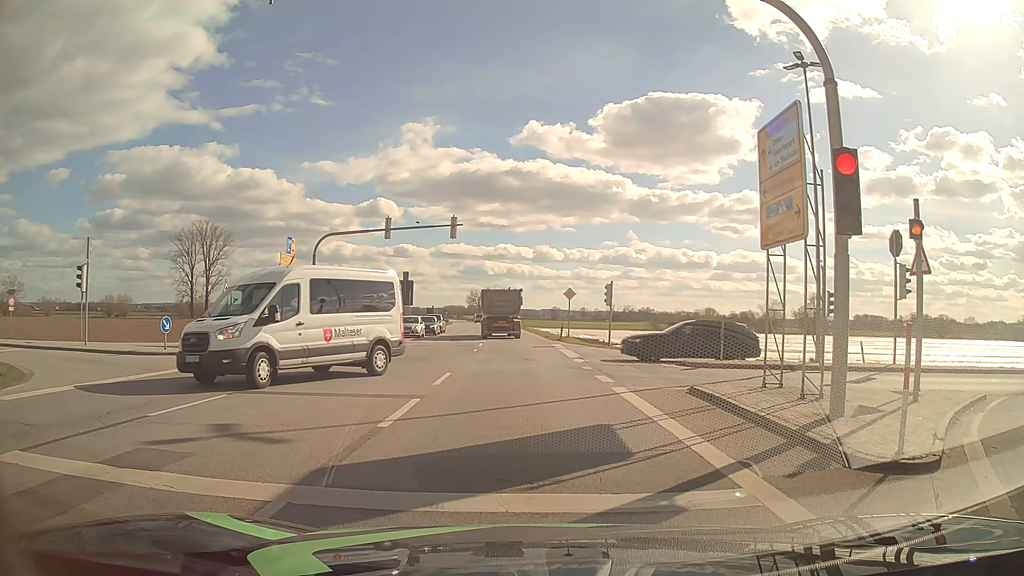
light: Day
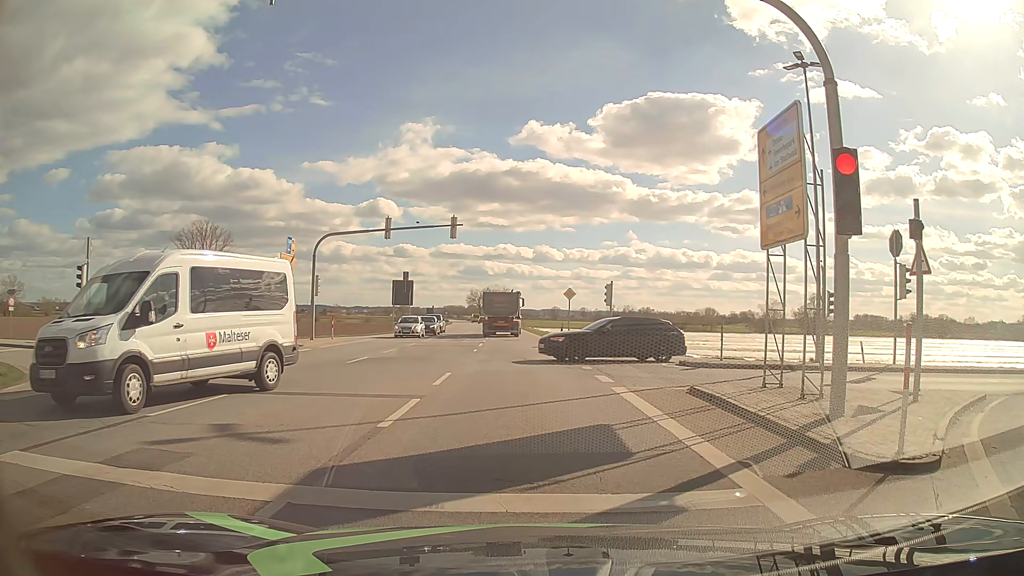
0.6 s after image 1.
(0.0, 0.0) m; 0°
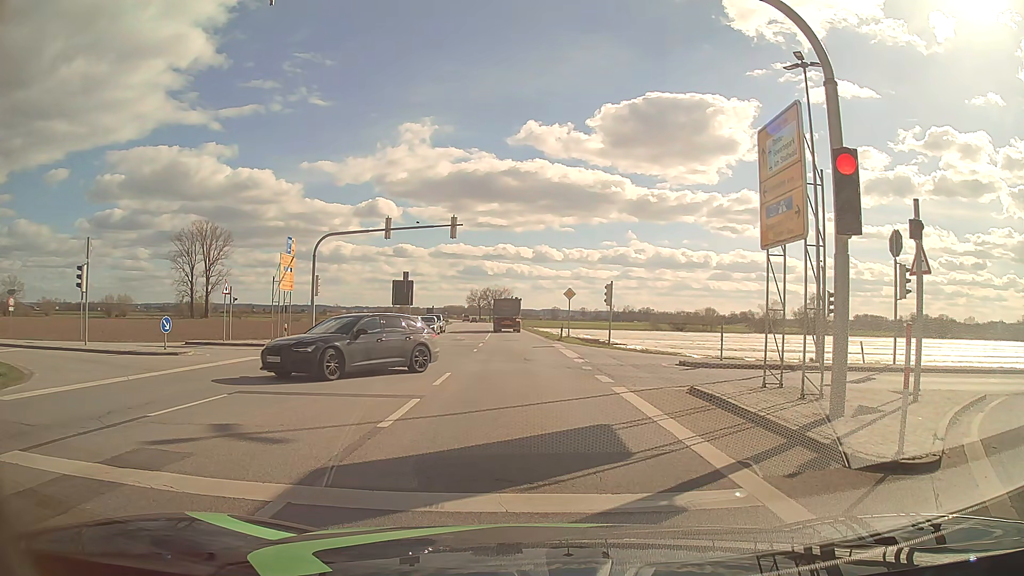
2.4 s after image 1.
(0.0, 0.0) m; 0°
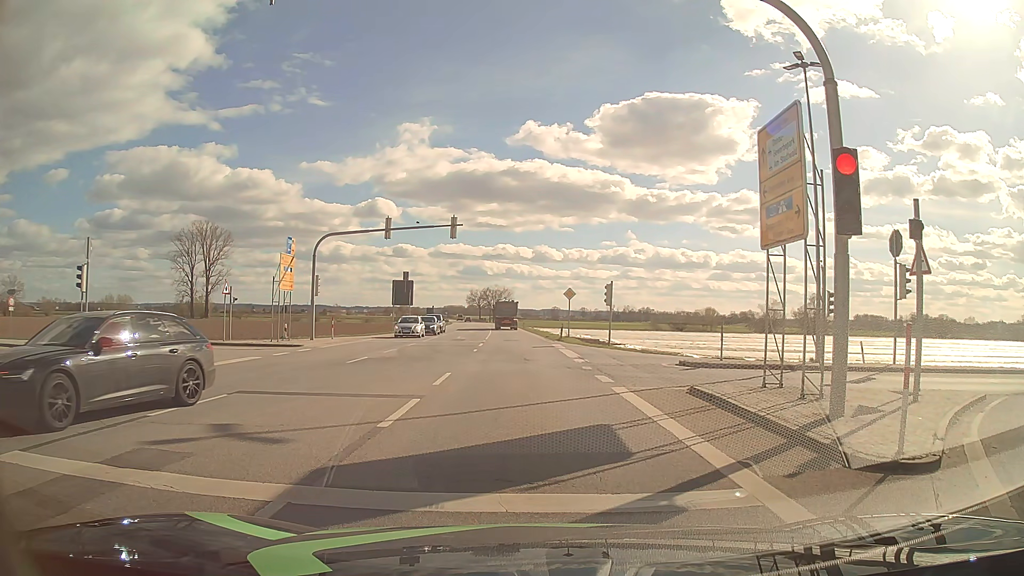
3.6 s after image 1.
(0.0, 0.0) m; 0°
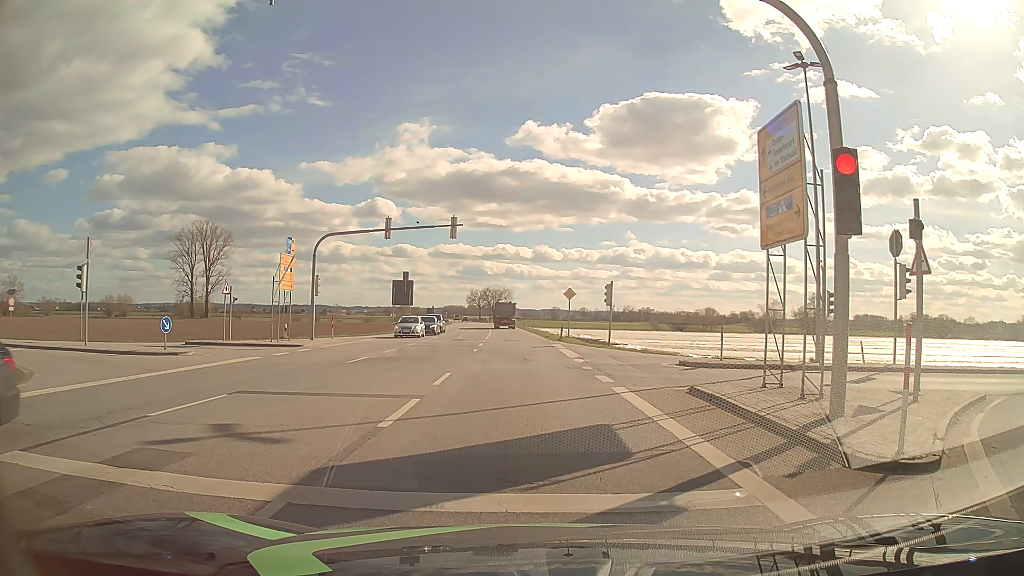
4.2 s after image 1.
(0.0, 0.0) m; 0°
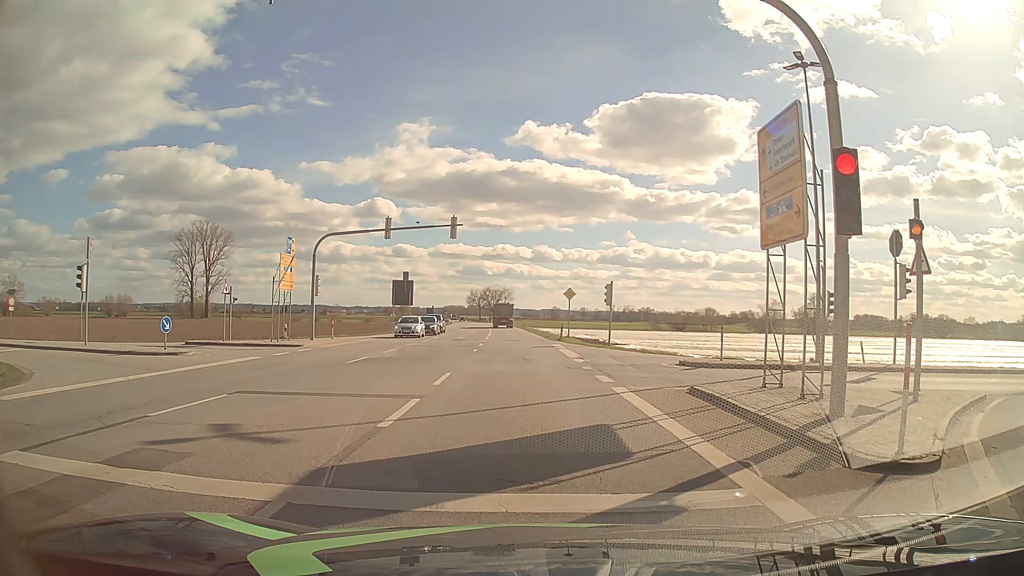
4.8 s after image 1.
(0.0, 0.0) m; 0°
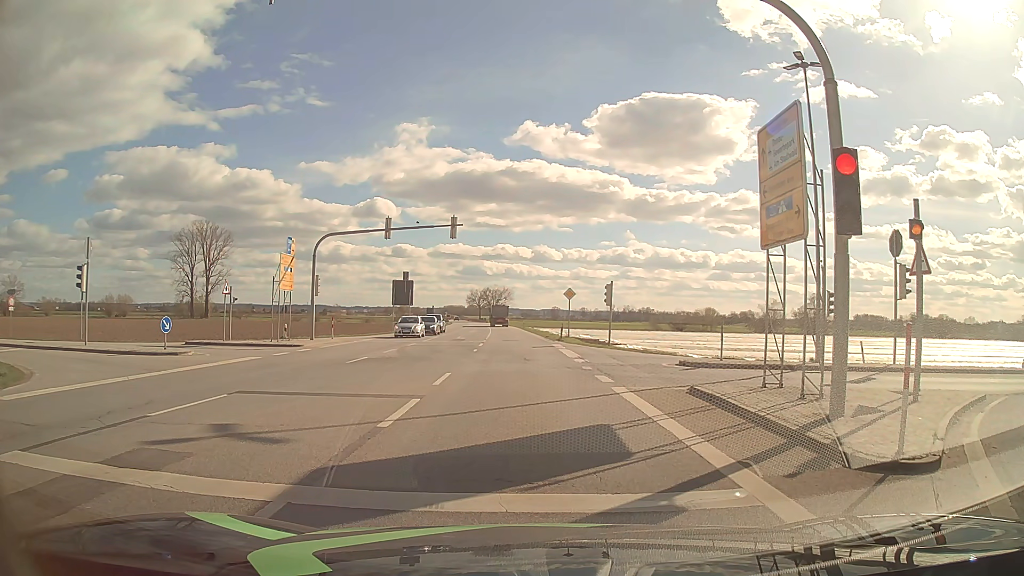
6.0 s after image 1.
(0.0, 0.0) m; 0°
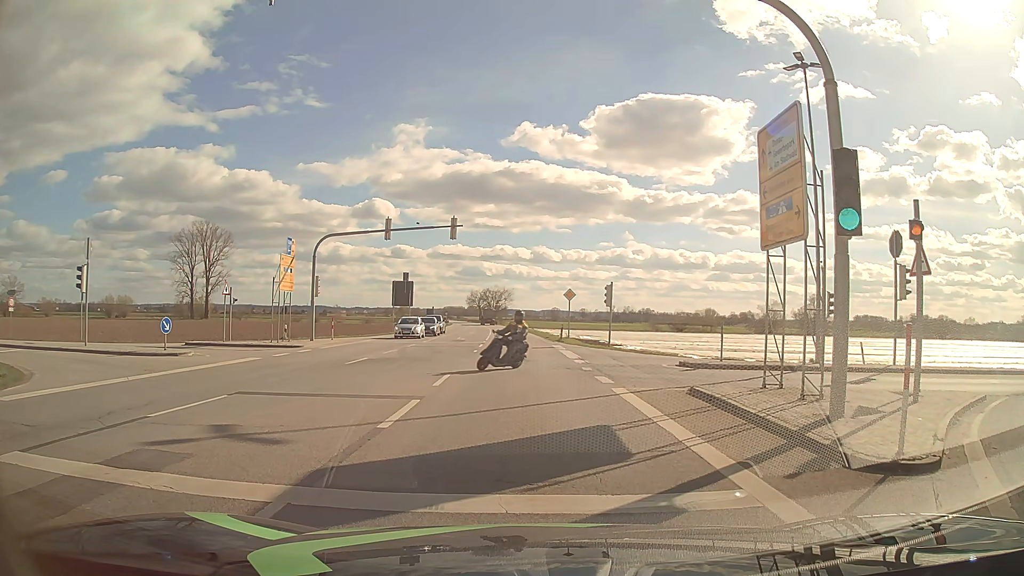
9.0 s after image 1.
(0.0, 0.0) m; 0°
(0, +10) (-1, +20) (-1, +30) (-1, +40) (-2, +50) (-2, +60) (-3, +70) (-3, +80) (-4, +90) (-5, +100) m
